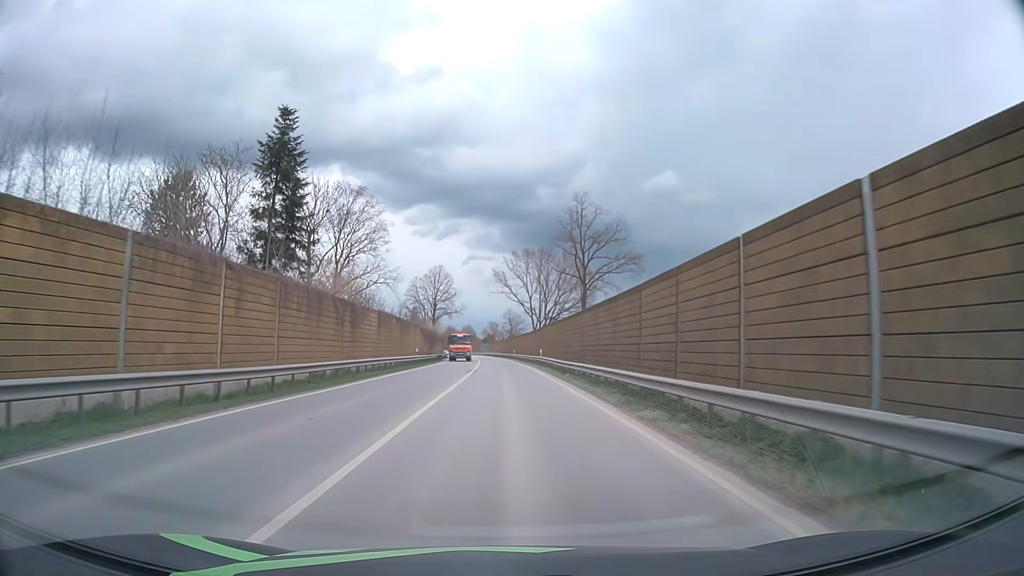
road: primary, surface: asphalt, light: Day
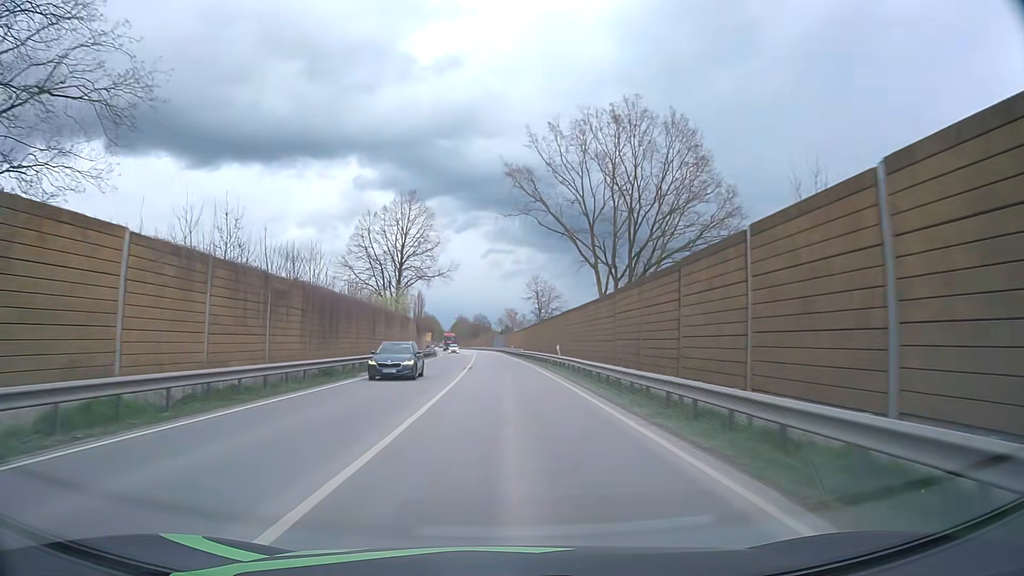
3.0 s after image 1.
(-0.5, +56.0) m; -1°
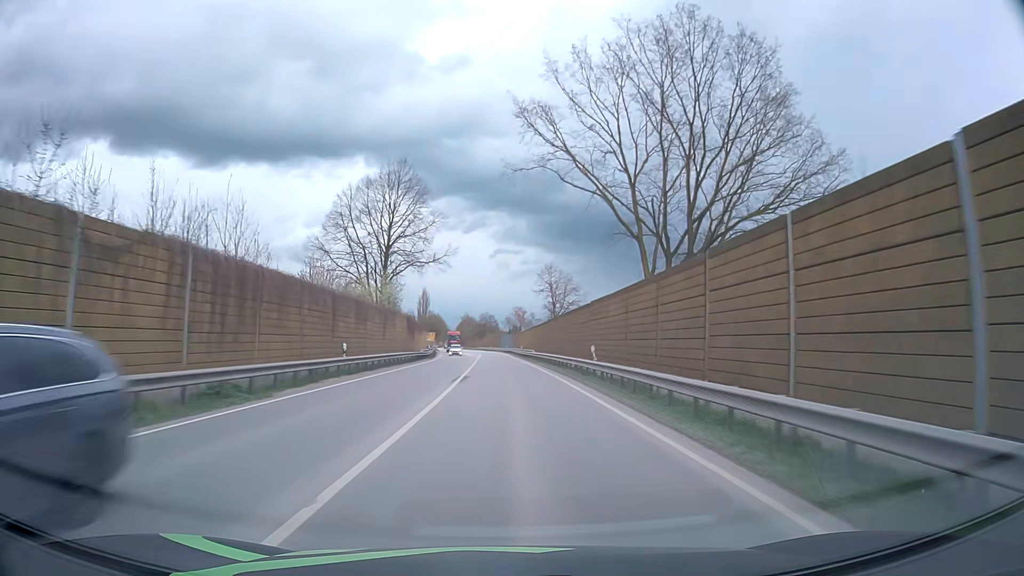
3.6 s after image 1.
(-0.1, +11.8) m; -1°
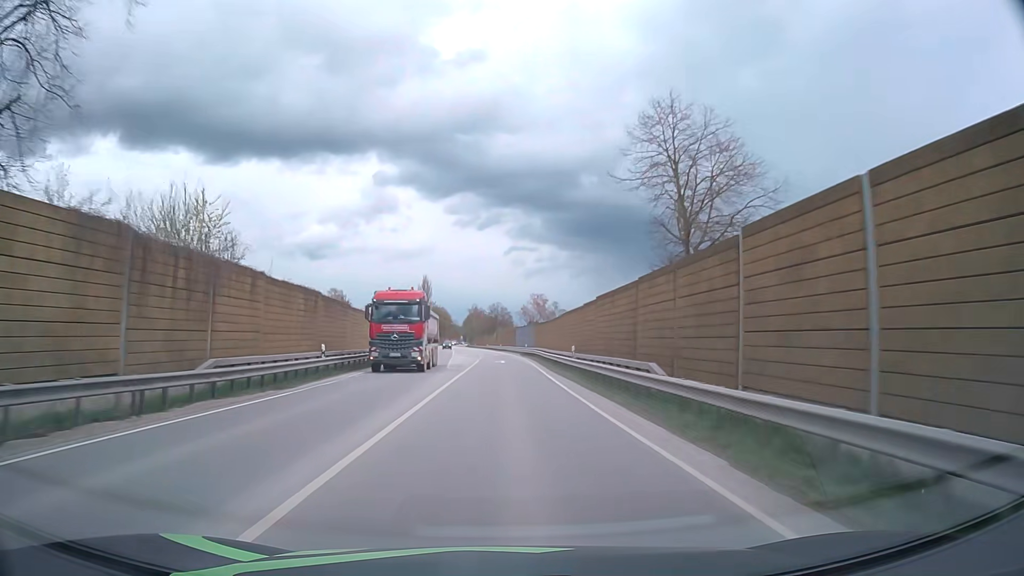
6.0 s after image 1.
(-0.4, +48.2) m; -1°
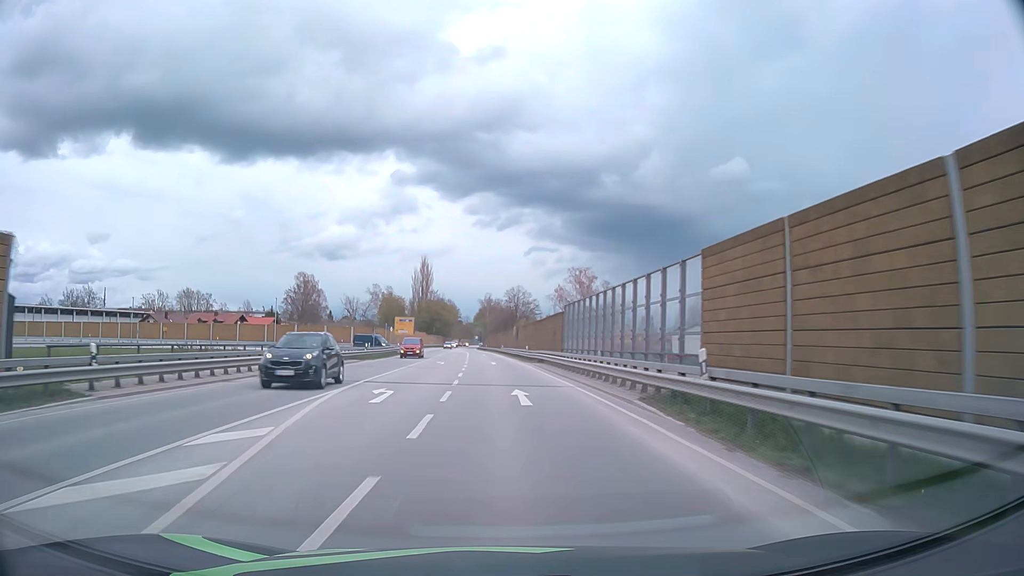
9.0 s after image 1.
(-0.9, +61.7) m; -2°
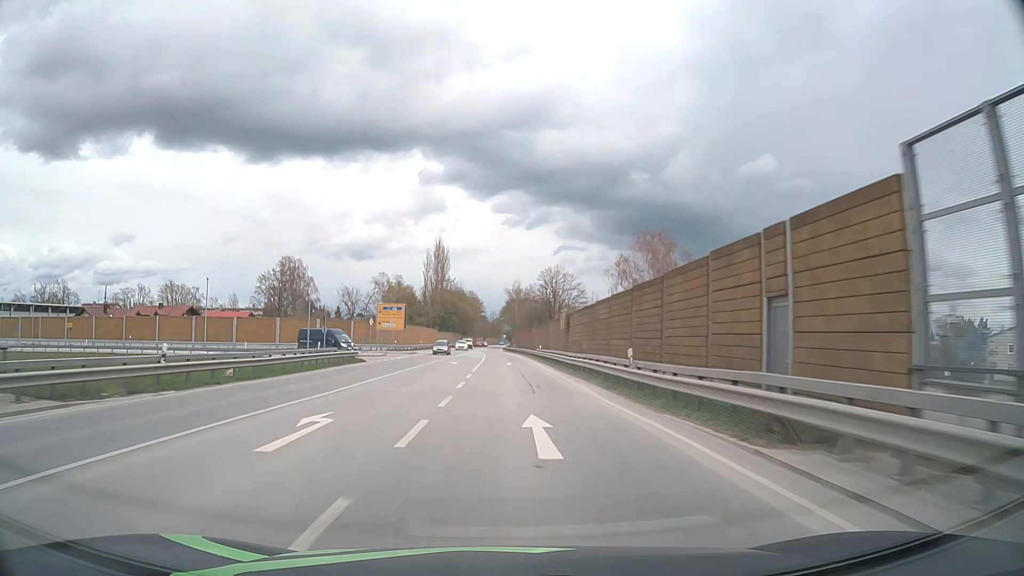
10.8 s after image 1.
(-0.9, +37.1) m; -3°
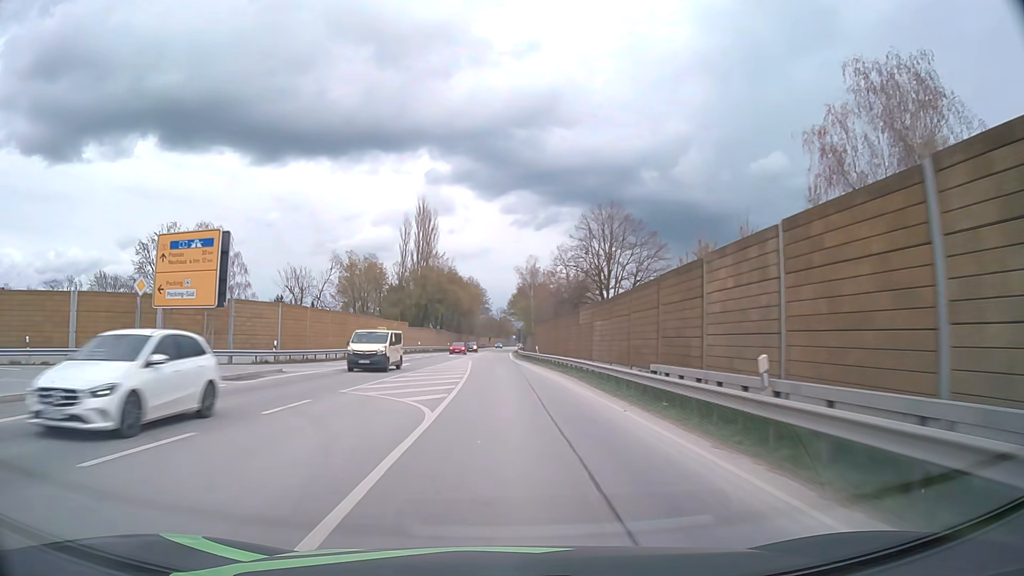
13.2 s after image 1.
(-0.3, +49.9) m; -1°
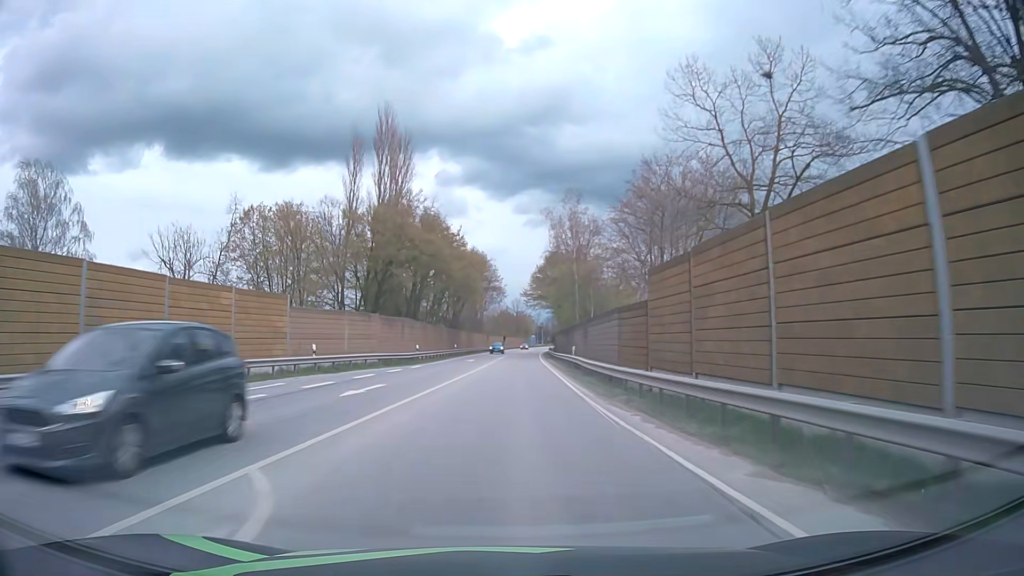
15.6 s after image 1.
(-0.9, +50.6) m; -1°
(0, +10) (0, +20) (0, +30) (+1, +40) (+1, +50) (+1, +60) (+2, +70) (+2, +80) (+2, +90) (+3, +100) m
